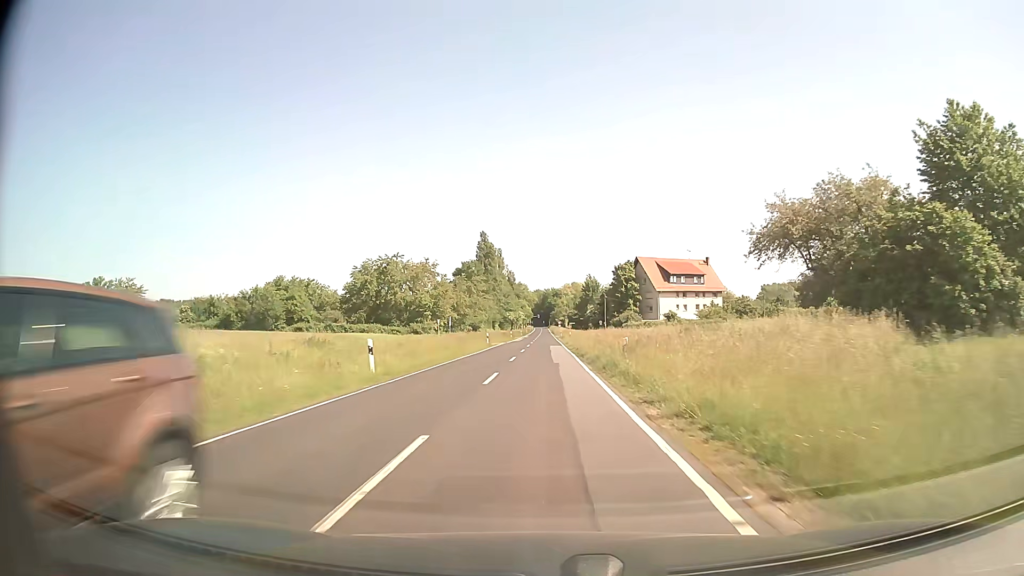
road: secondary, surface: asphalt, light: Day
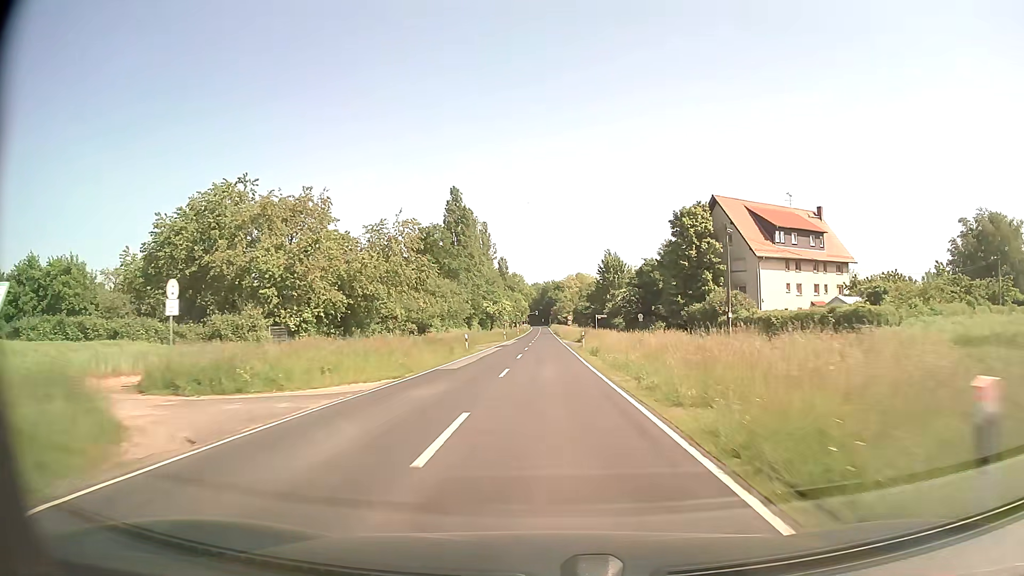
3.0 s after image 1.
(+0.1, +57.8) m; 0°
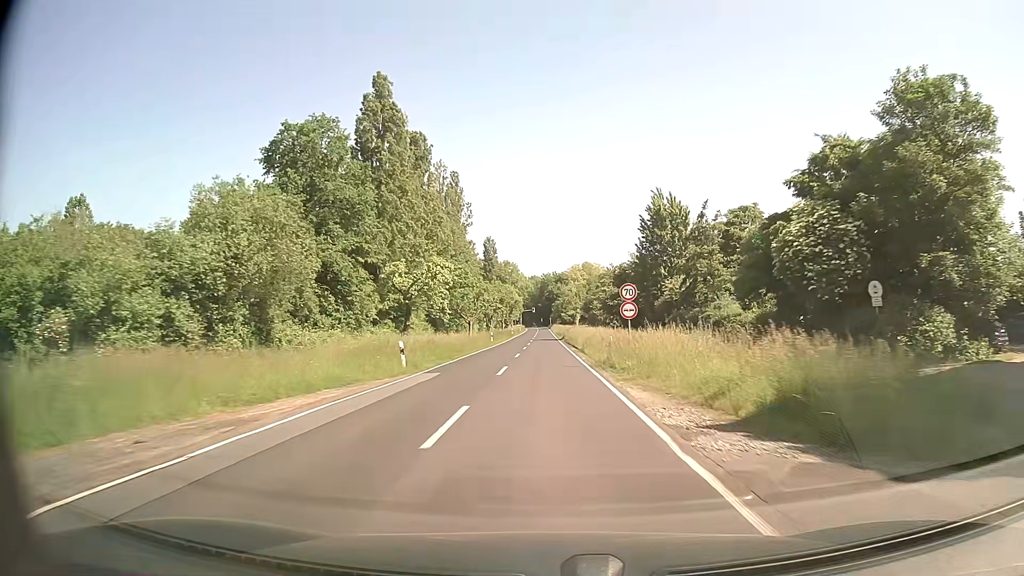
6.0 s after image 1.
(+0.1, +59.2) m; 0°
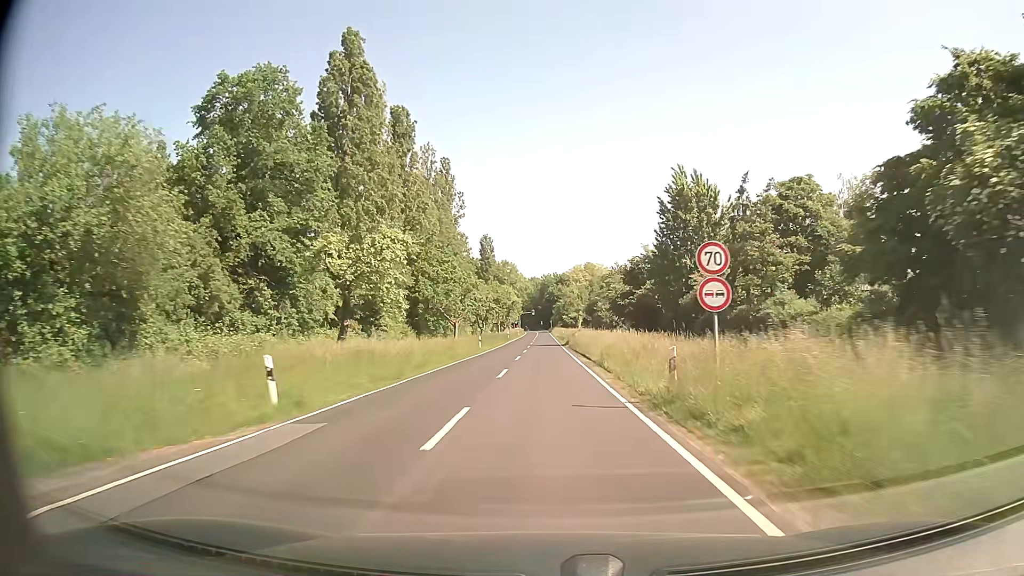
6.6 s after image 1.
(0.0, +12.0) m; 0°
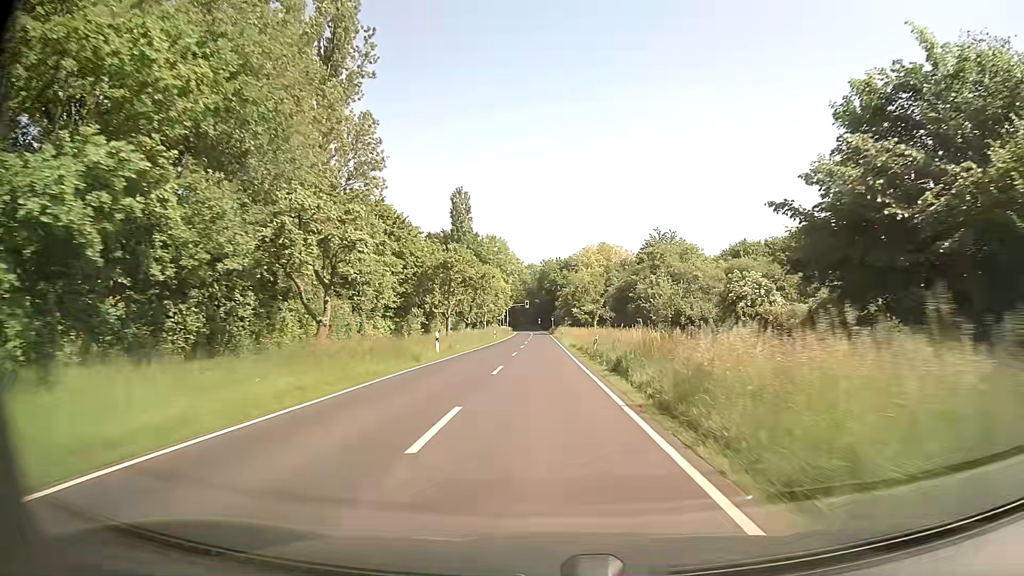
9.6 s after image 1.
(+0.5, +60.5) m; +1°
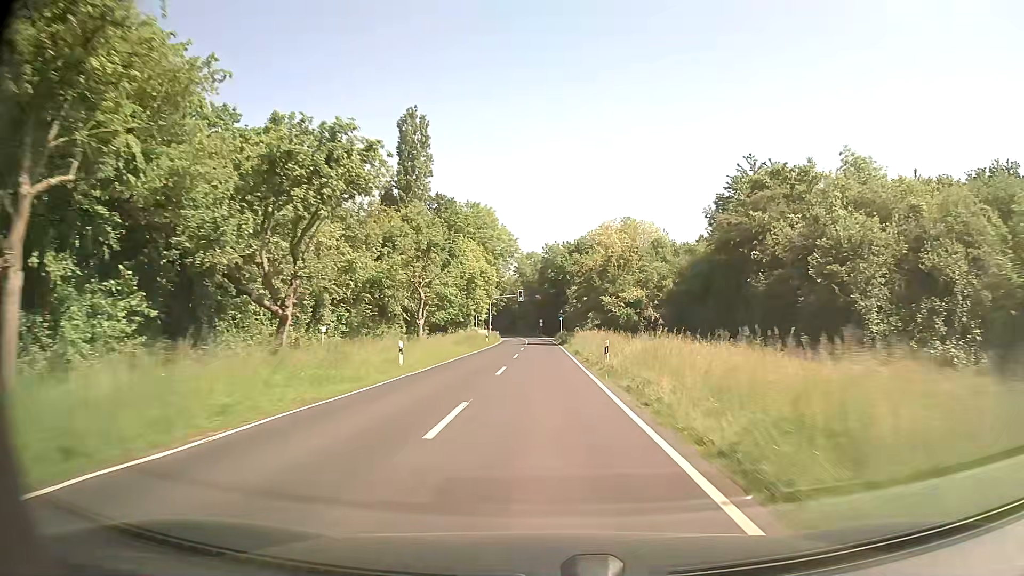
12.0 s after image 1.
(-0.3, +49.0) m; 0°
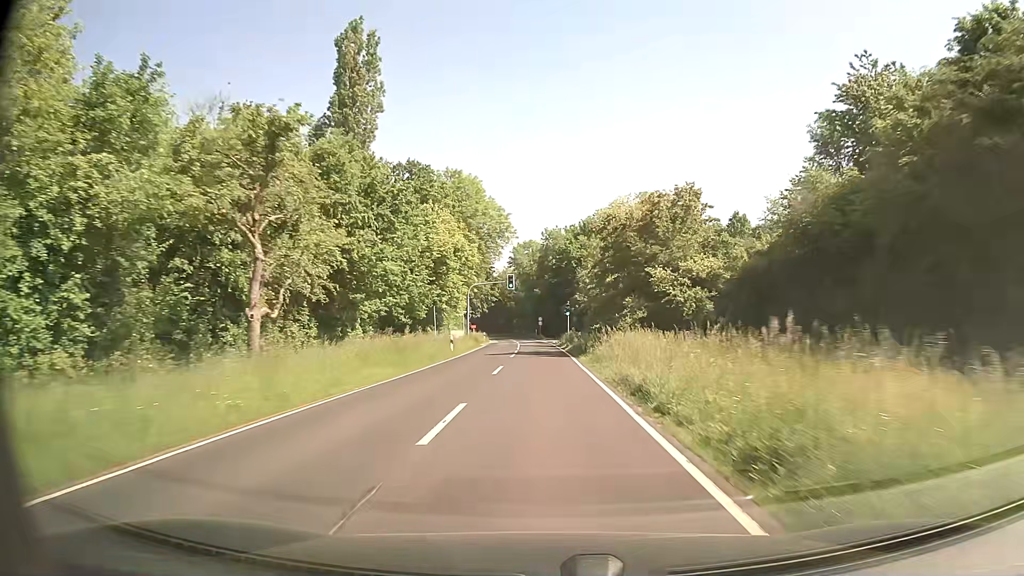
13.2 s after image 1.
(+0.1, +24.6) m; 0°
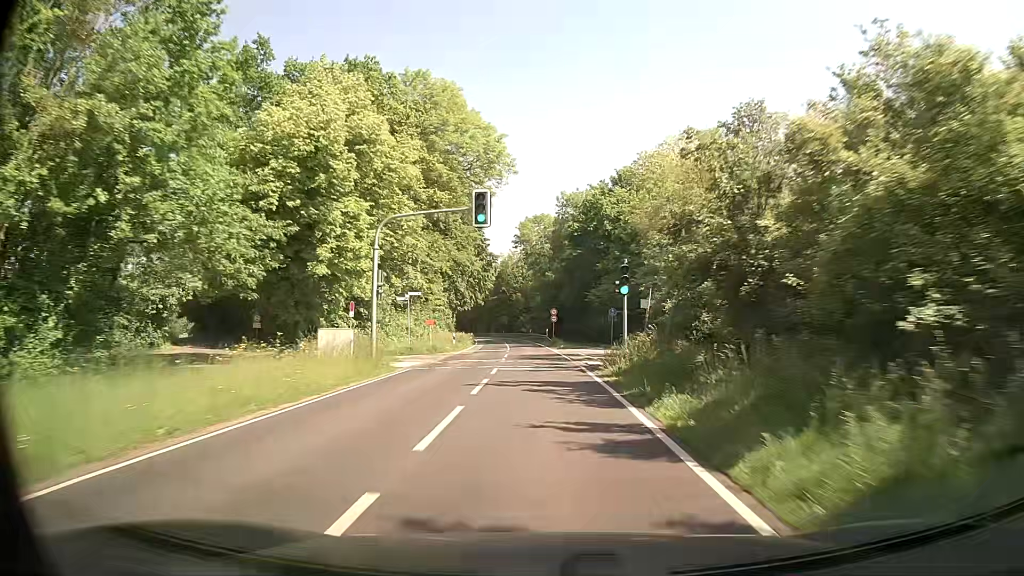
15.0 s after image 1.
(-0.3, +36.7) m; -1°
(0, +10) (0, +20) (-1, +30) (-1, +40) (-2, +50) (-2, +60) (-3, +70) (-4, +80) (-5, +90) (-6, +100) m
